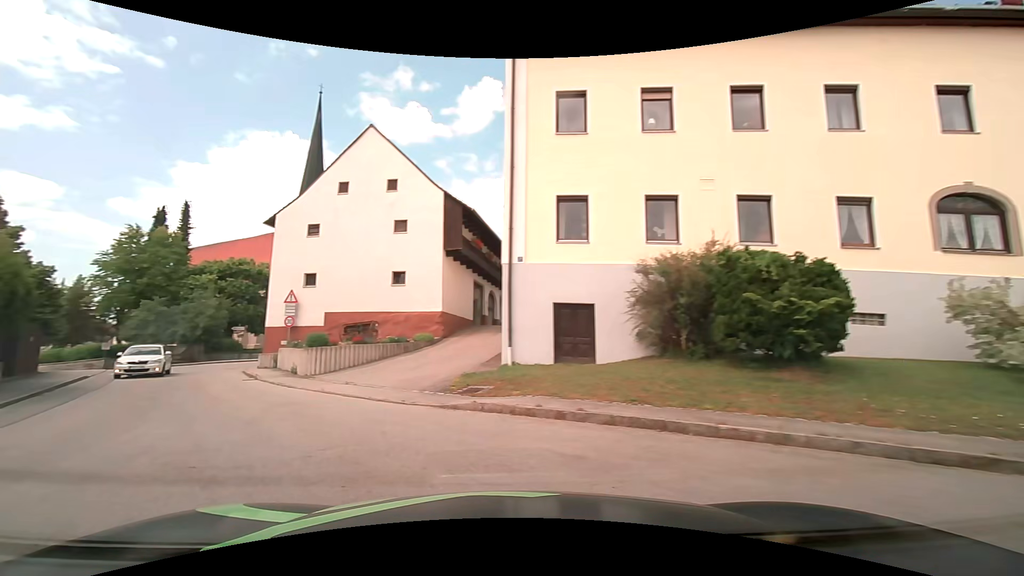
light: Day
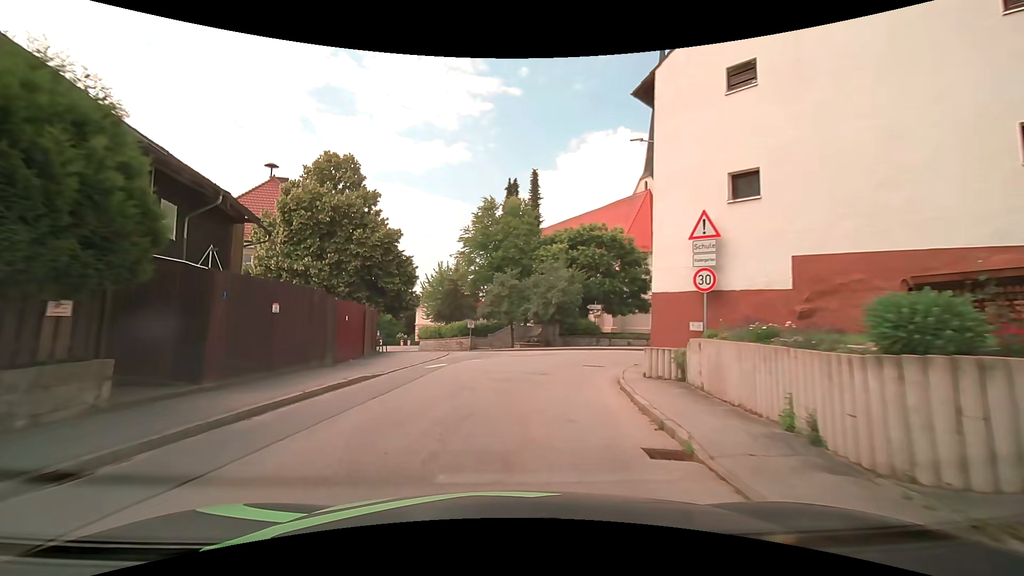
(-7.5, +15.2) m; -37°
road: tertiary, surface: asphalt
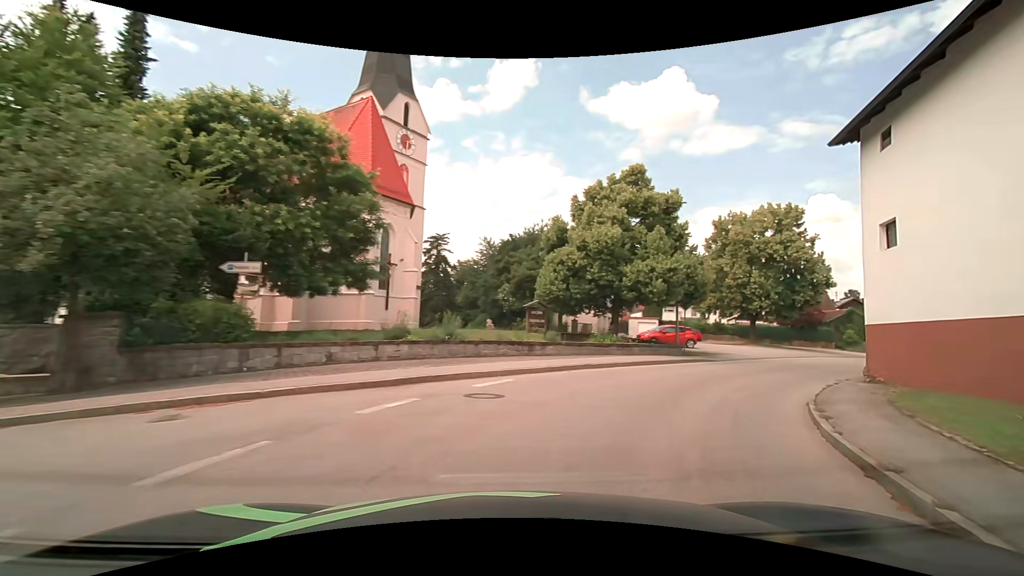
(+3.6, +23.6) m; +34°
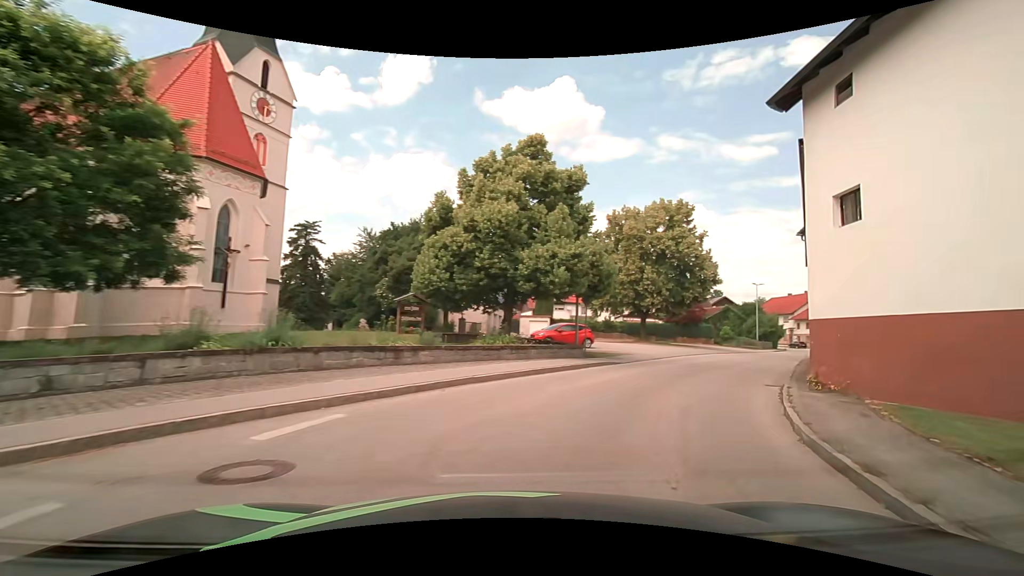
(+0.5, +4.6) m; +12°
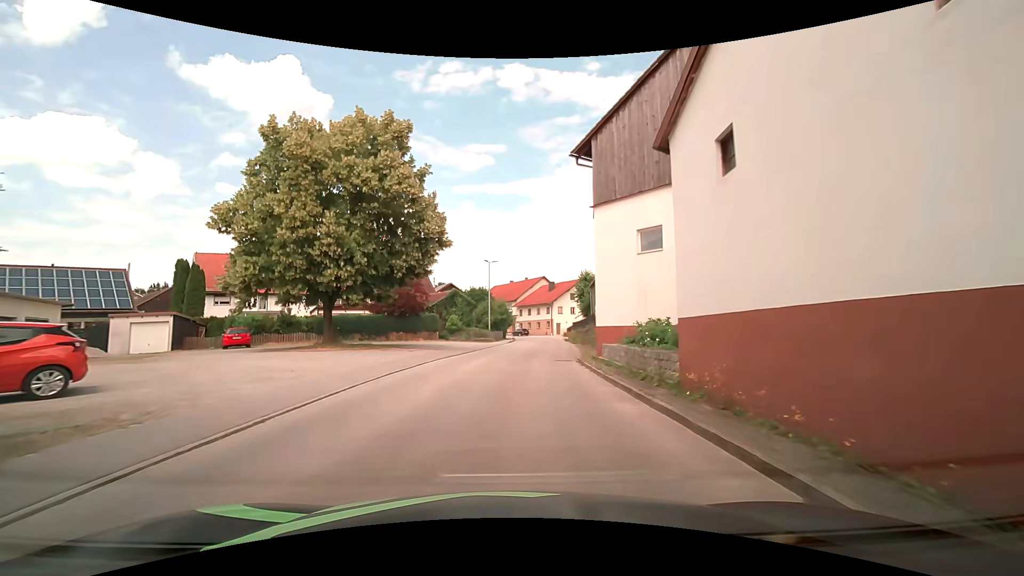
(+6.7, +18.4) m; +30°
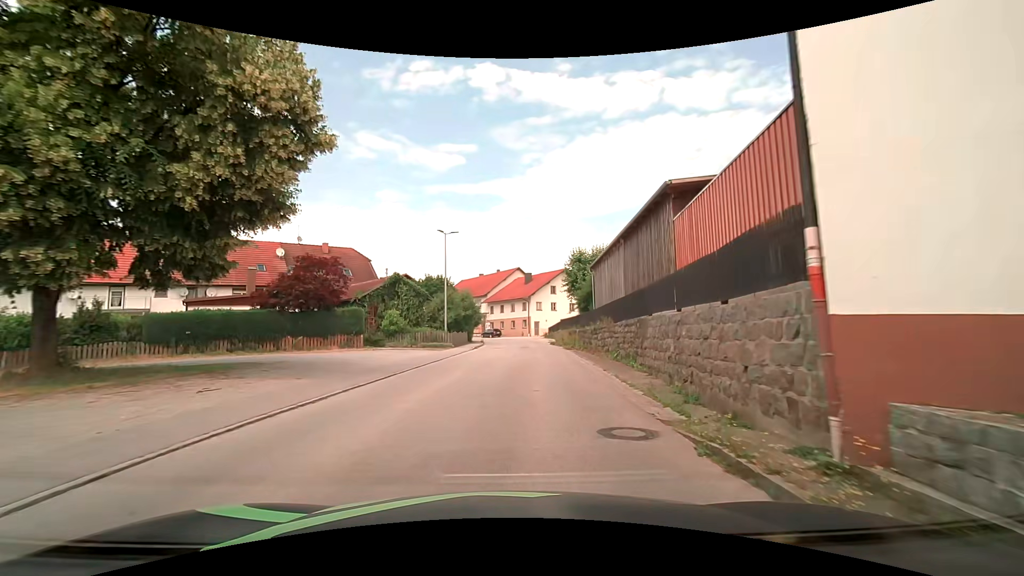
(+0.5, +15.8) m; +4°
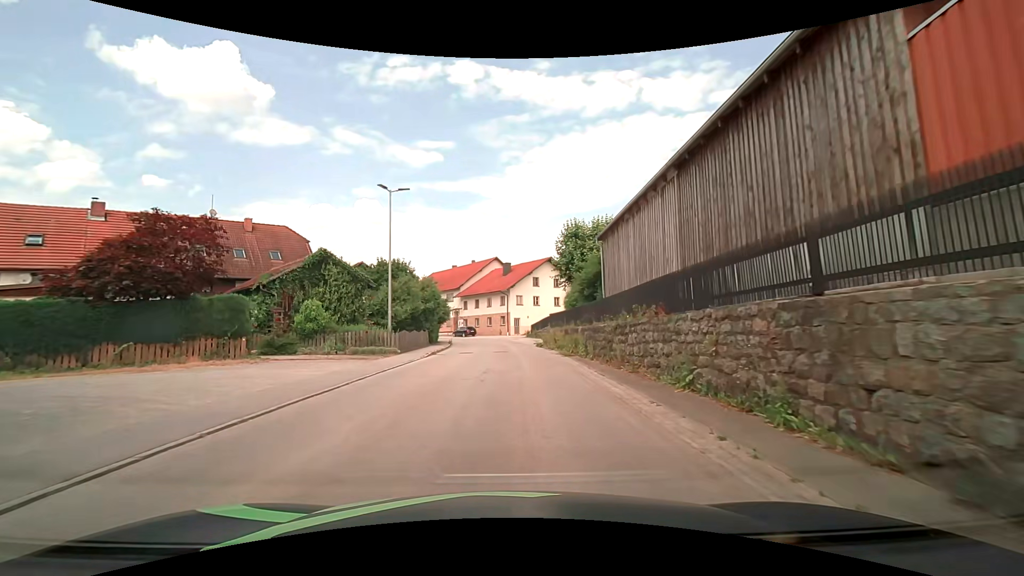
(+0.2, +10.7) m; +2°
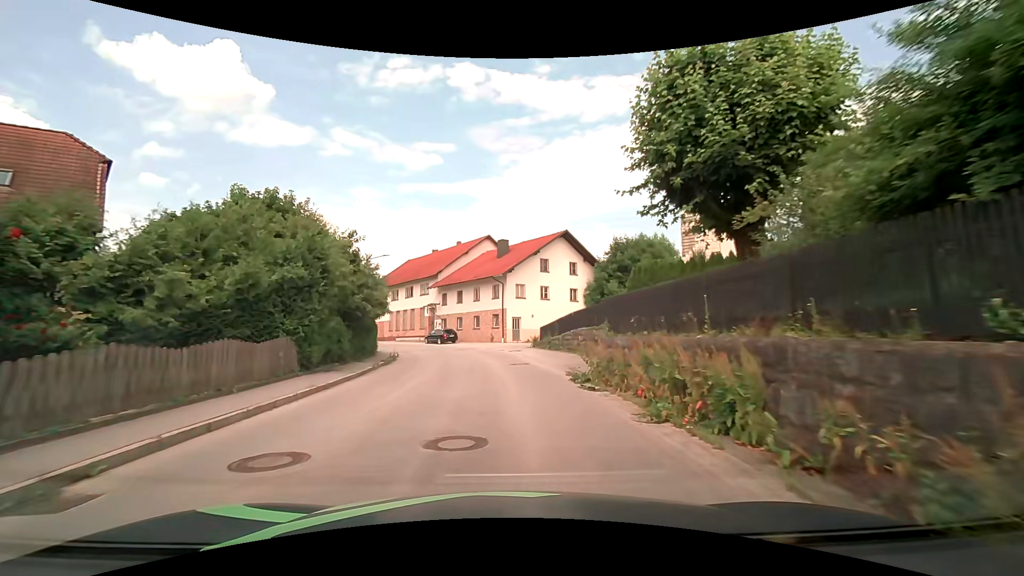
(+0.2, +21.7) m; 0°
(0, +10) (0, +20) (-2, +30) (-5, +39) (-9, +48) (-14, +57) (-20, +65) (-26, +73) (-33, +80) (-40, +87) m
